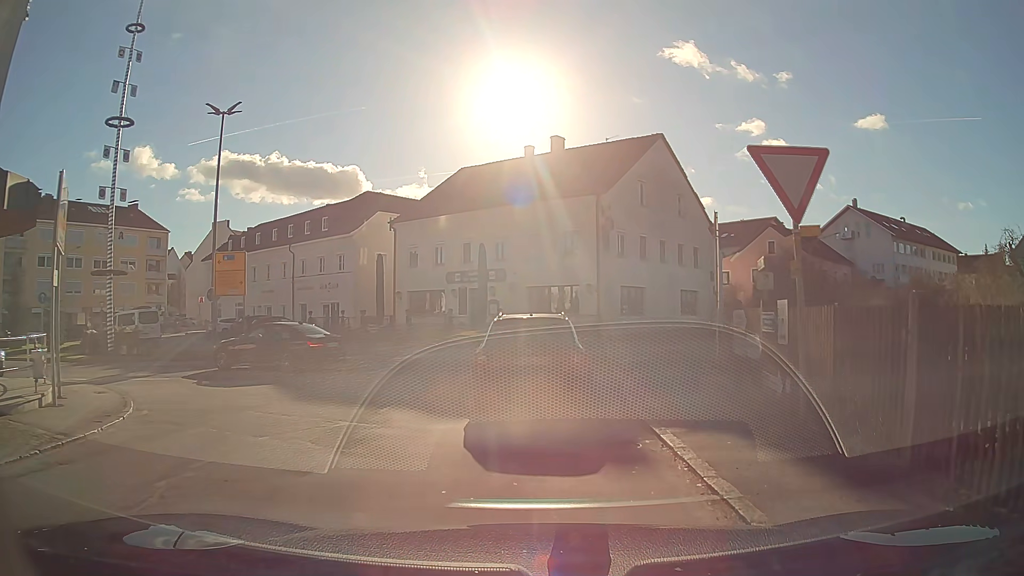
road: tertiary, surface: asphalt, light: Day
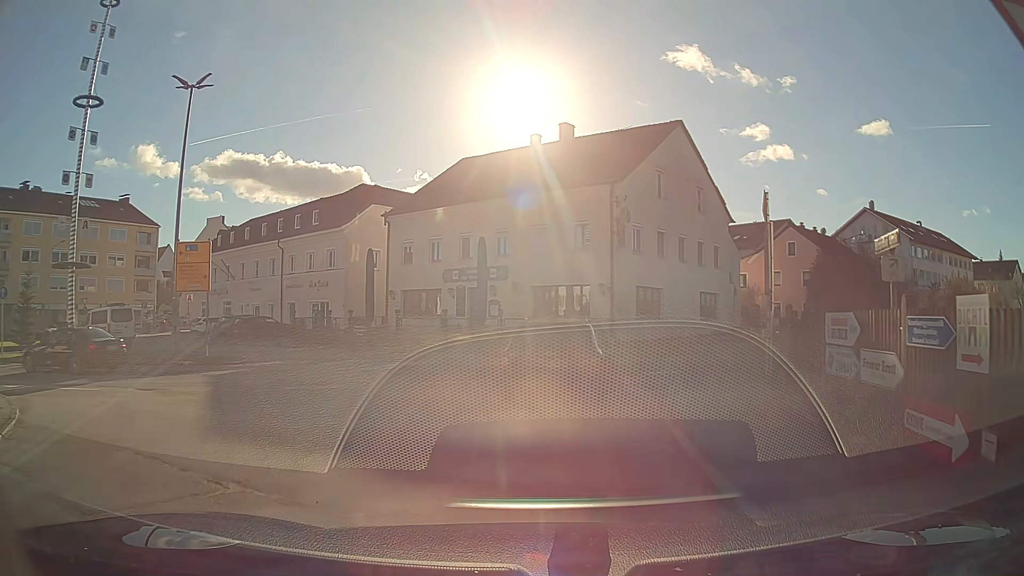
(0.0, +3.7) m; 0°
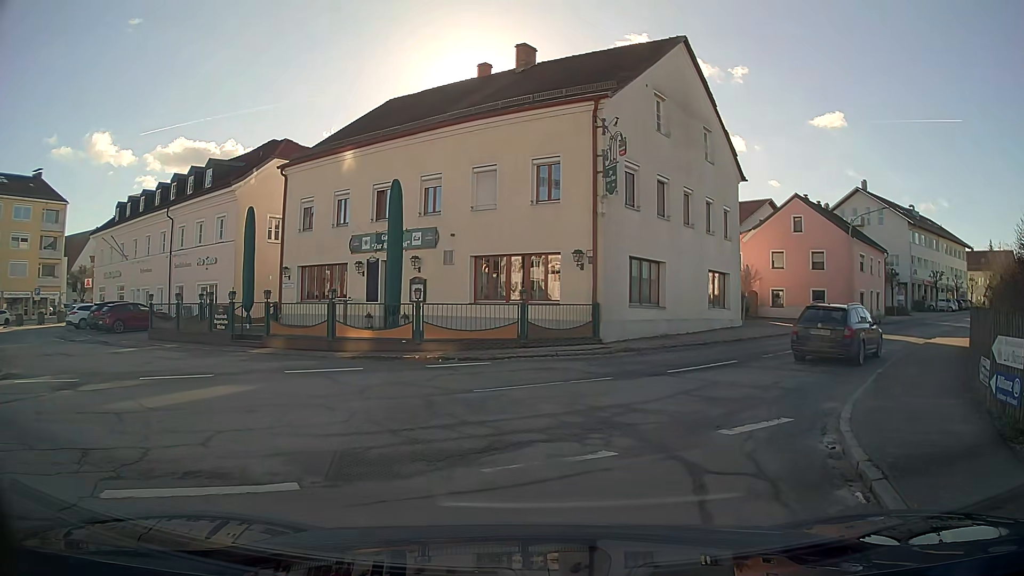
(+0.2, +10.6) m; +5°
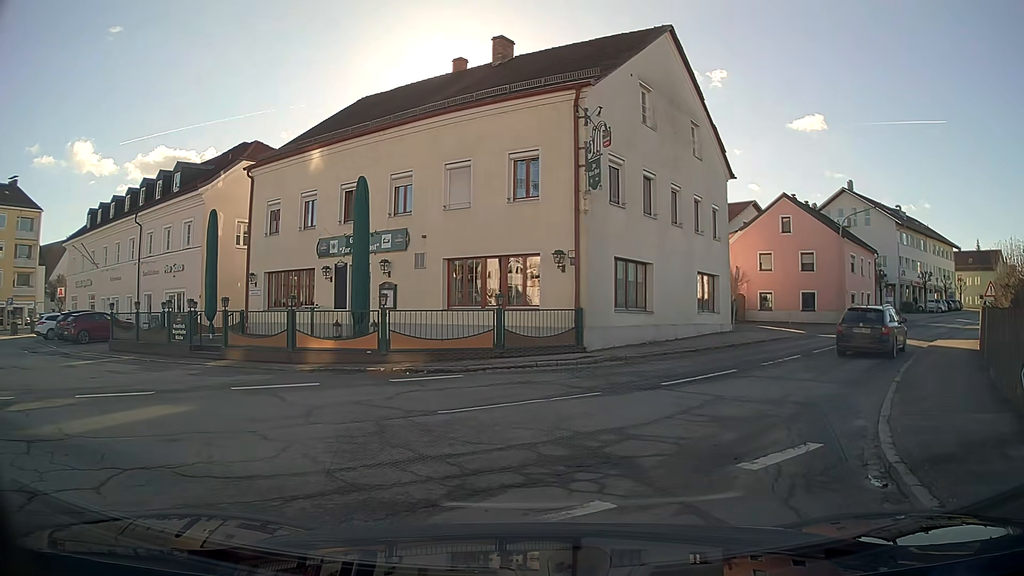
(0.0, +1.6) m; +2°
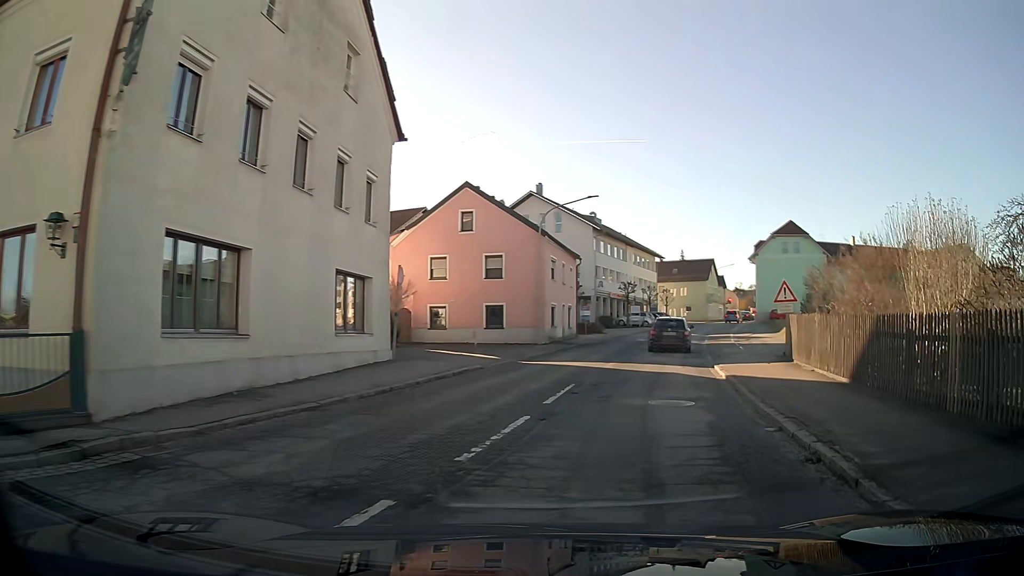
(+2.6, +9.6) m; +31°
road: secondary
